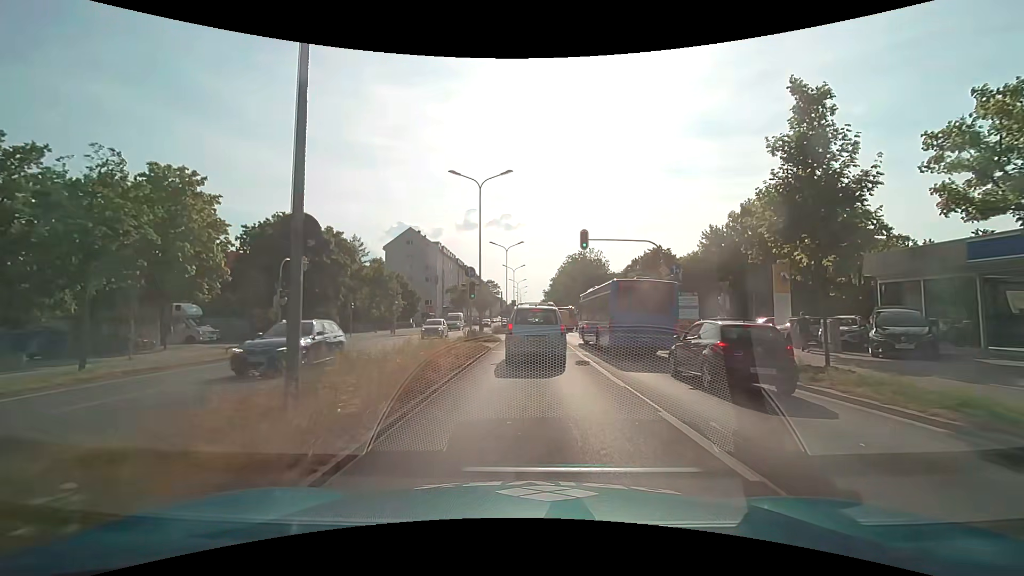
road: primary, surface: asphalt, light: Day
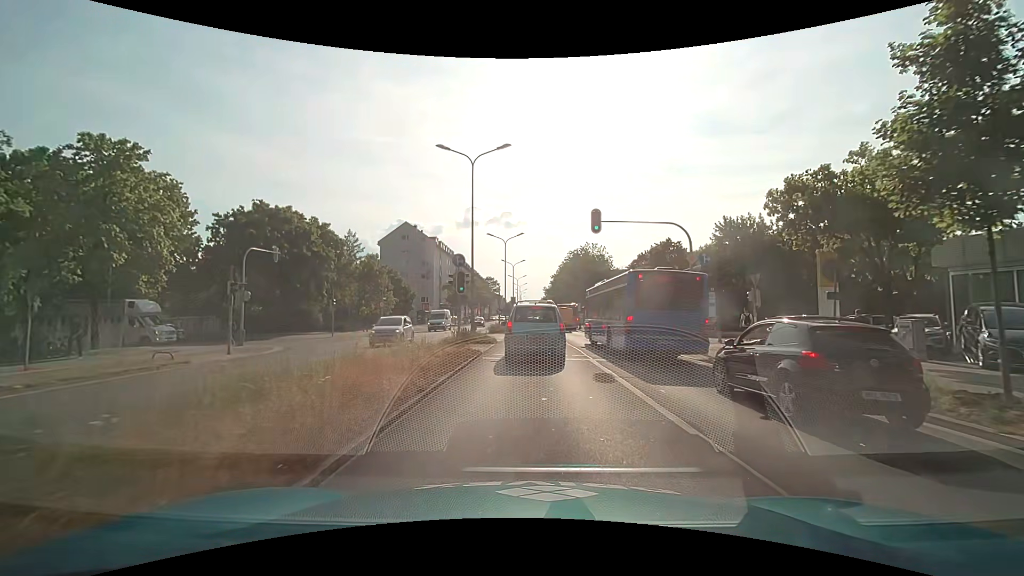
(0.0, +4.4) m; 0°
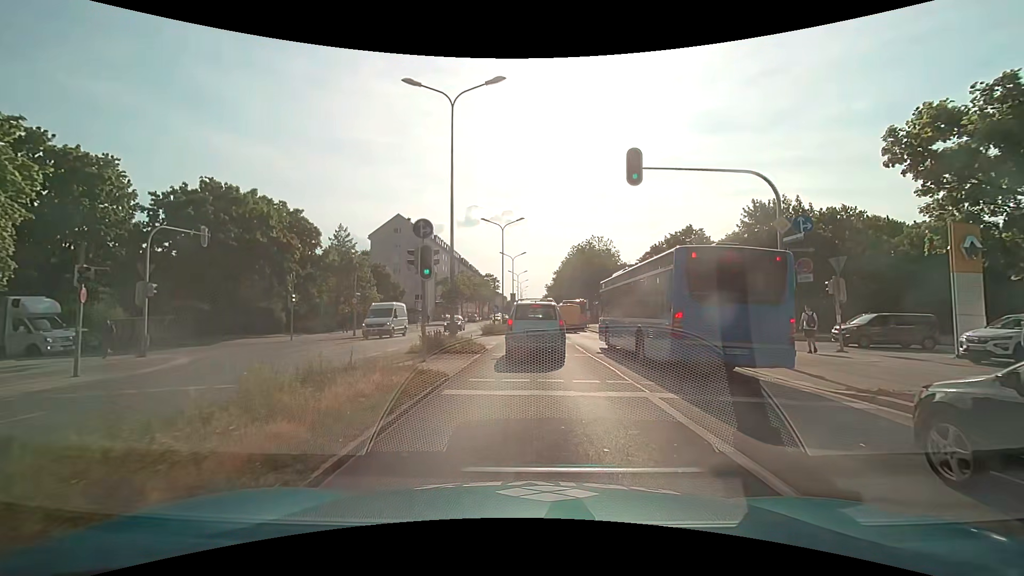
(0.0, +7.4) m; +1°
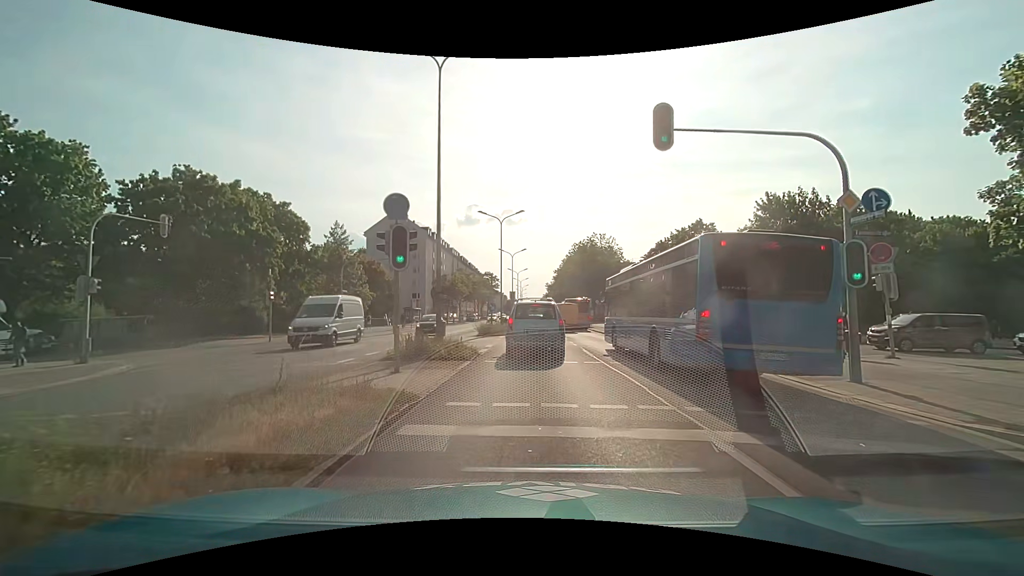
(0.0, +2.8) m; +1°
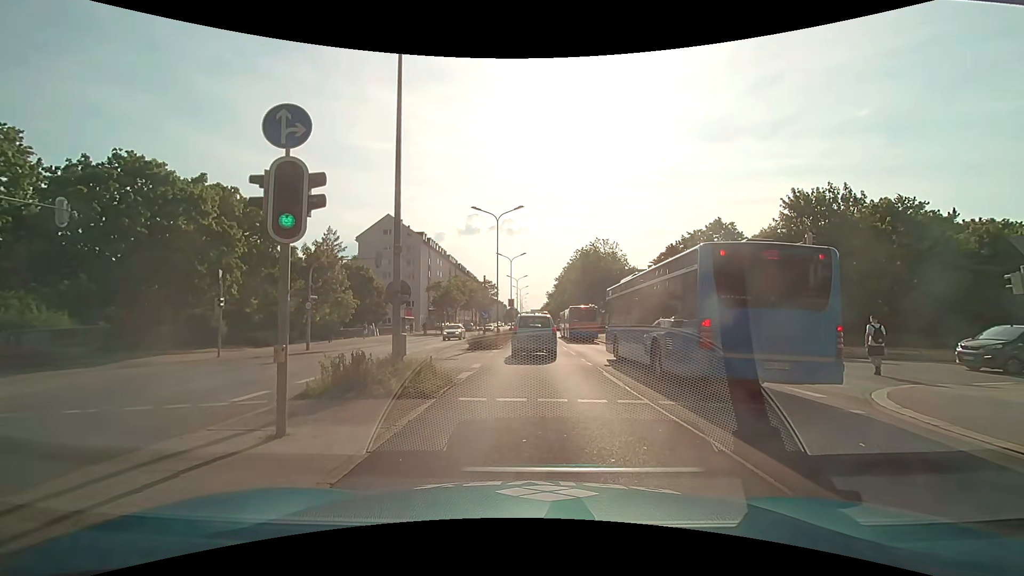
(-0.1, +5.1) m; 0°
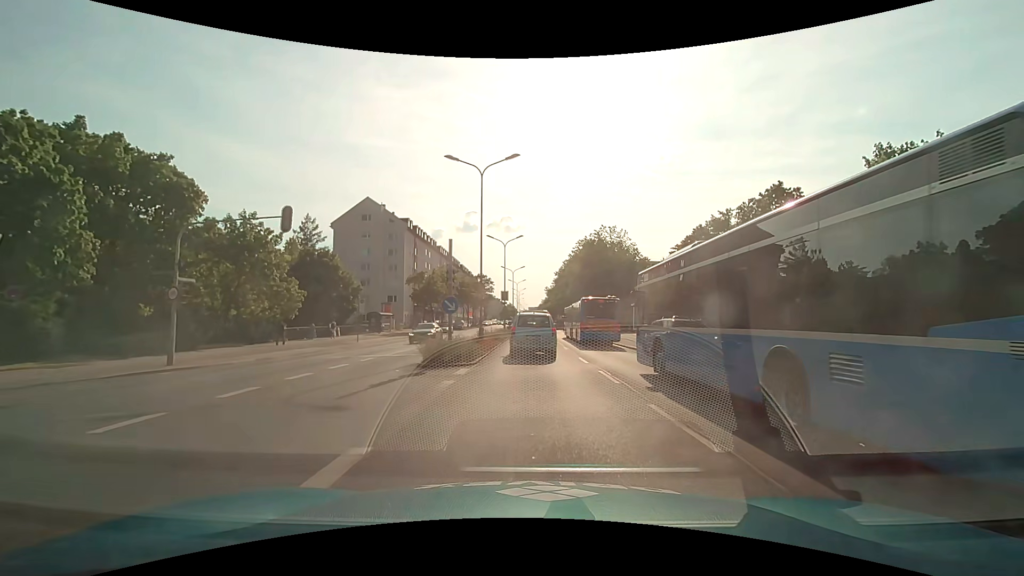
(-0.2, +12.1) m; -1°
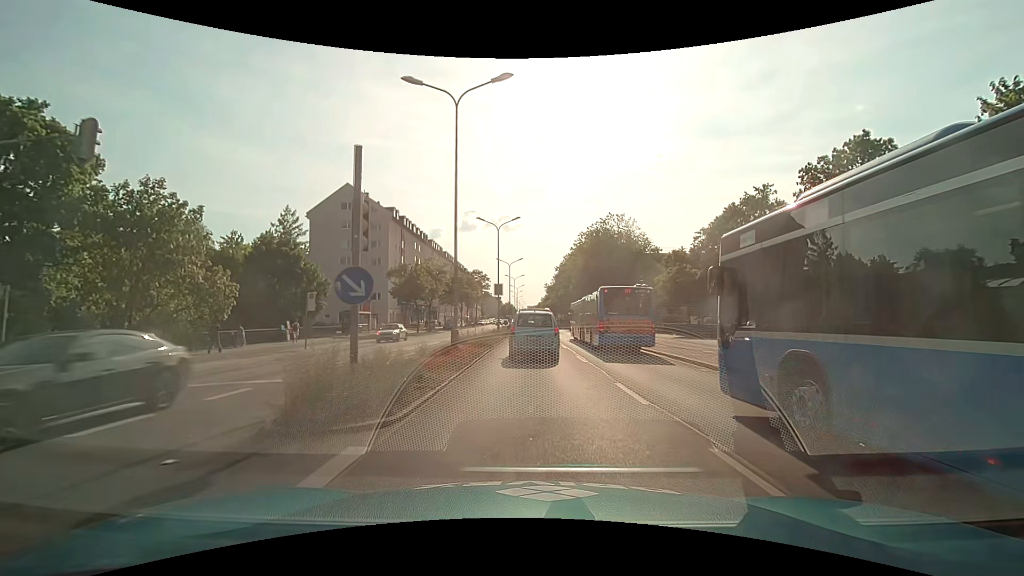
(0.0, +9.0) m; 0°
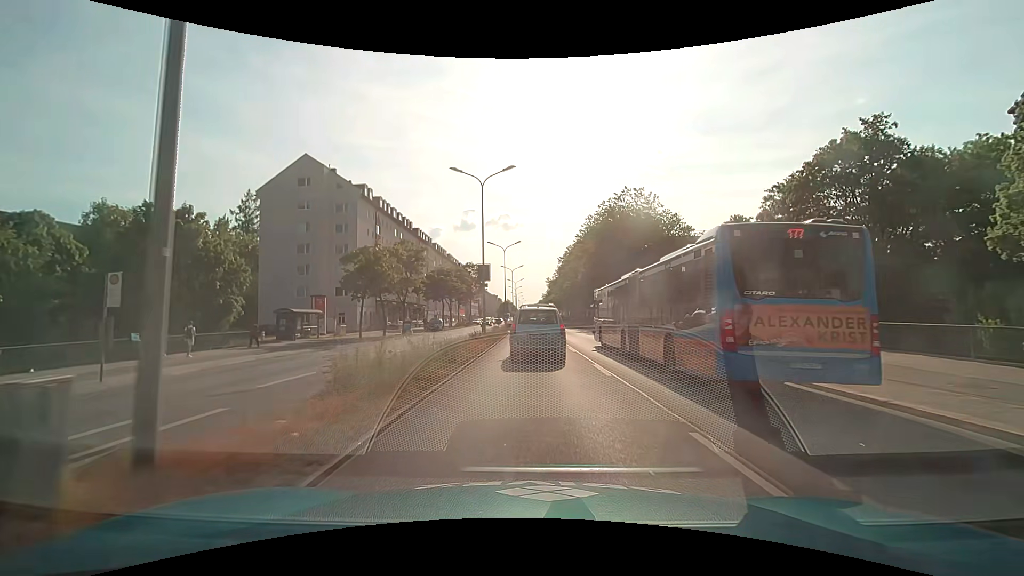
(+0.1, +14.5) m; 0°
(0, +10) (0, +20) (0, +30) (0, +40) (0, +50) (0, +60) (0, +70) (0, +80) (0, +90) (0, +100) m
